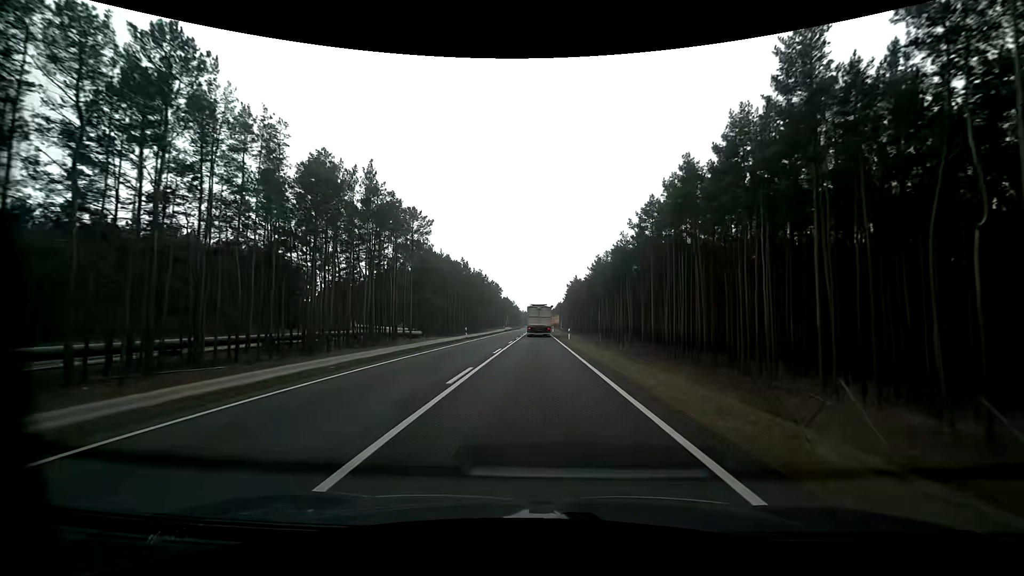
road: primary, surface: asphalt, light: Day
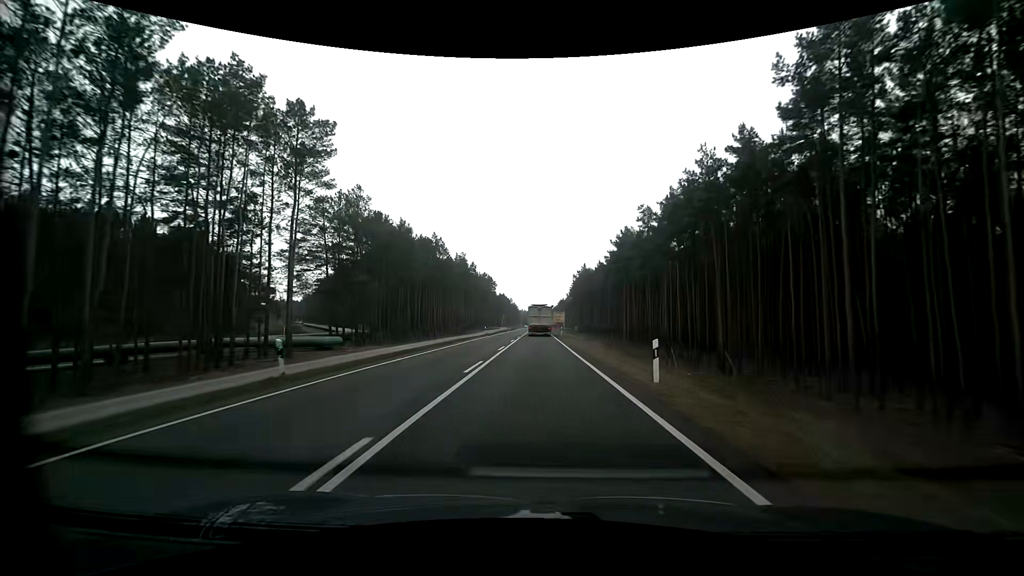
(-0.2, +33.3) m; -1°
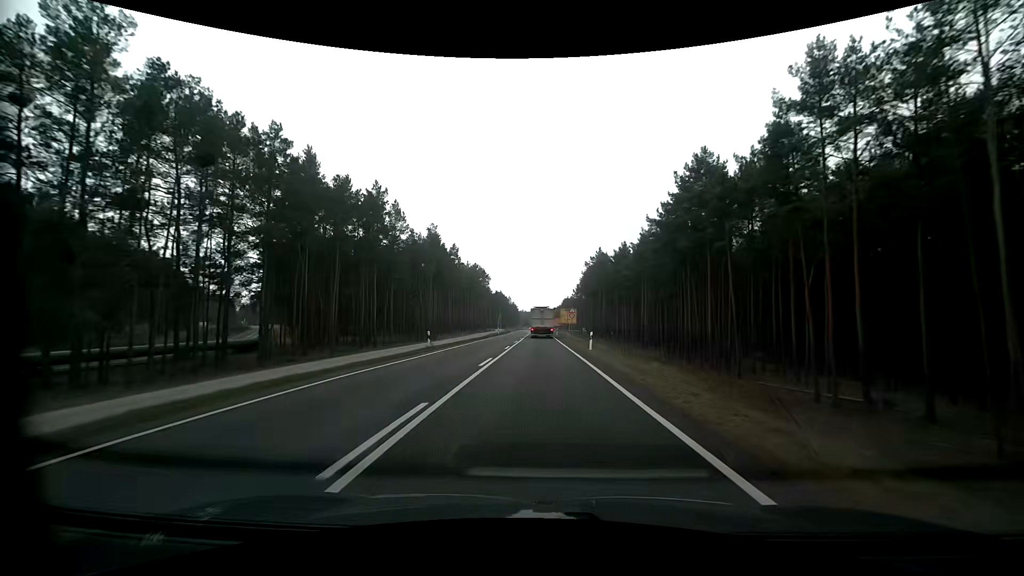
(+0.1, +33.3) m; 0°
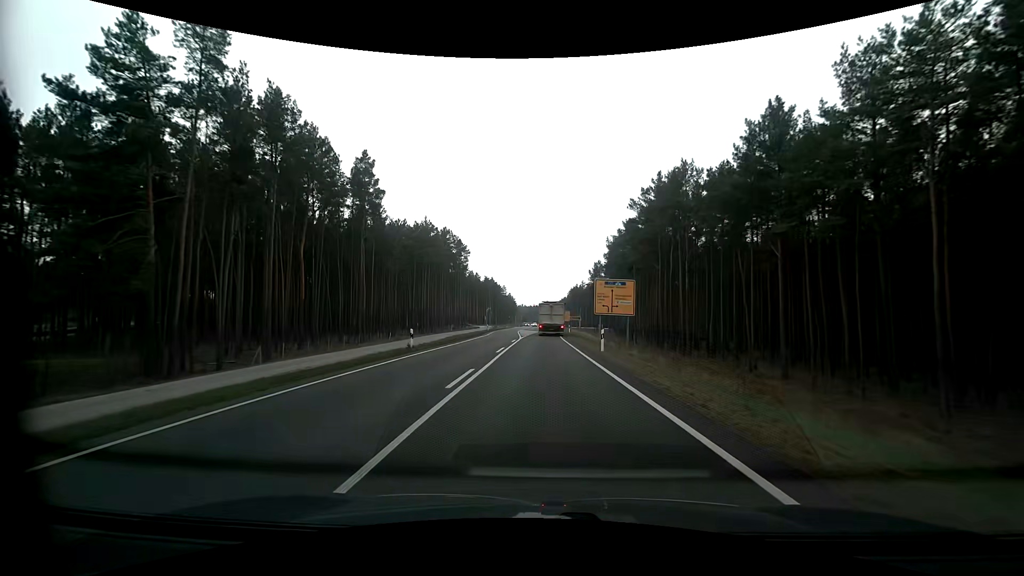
(+0.3, +54.6) m; 0°
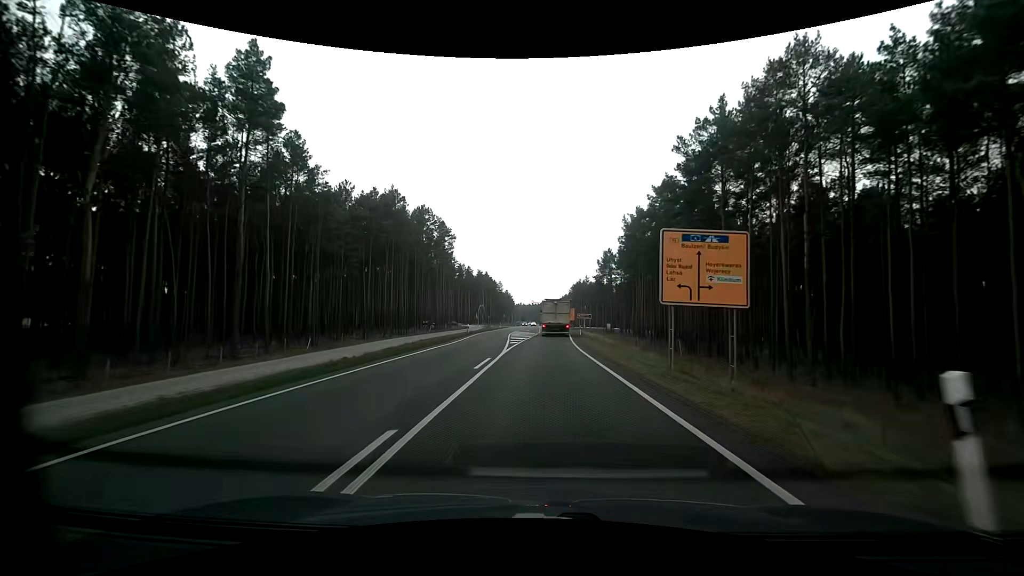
(-0.1, +19.8) m; 0°
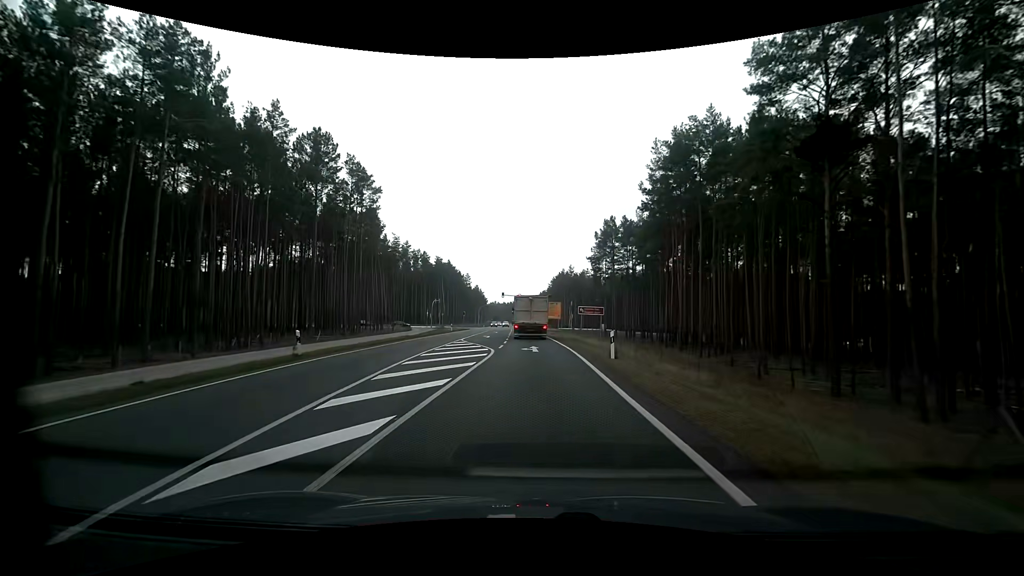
(+0.6, +34.2) m; +2°
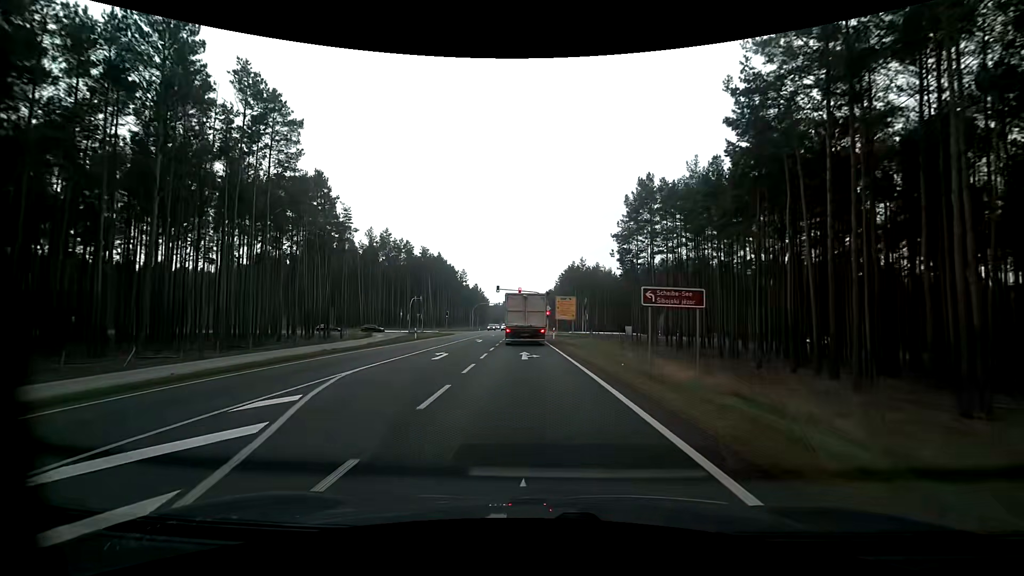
(0.0, +22.9) m; 0°
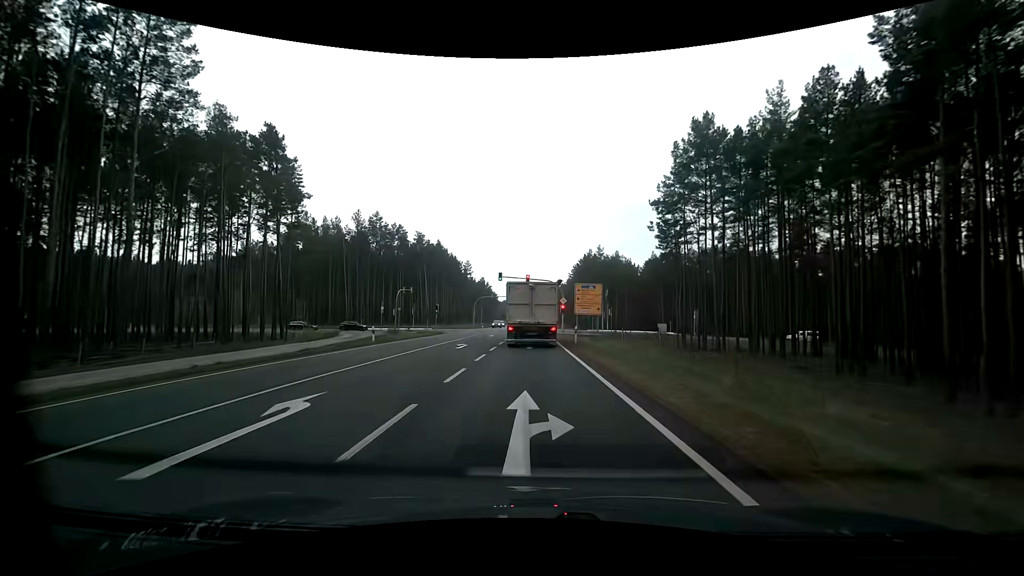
(-0.2, +14.7) m; -1°
(0, +10) (0, +20) (0, +30) (-1, +40) (-1, +50) (-1, +60) (+3, +69) (+12, +74) (+22, +74) (+32, +74) m
